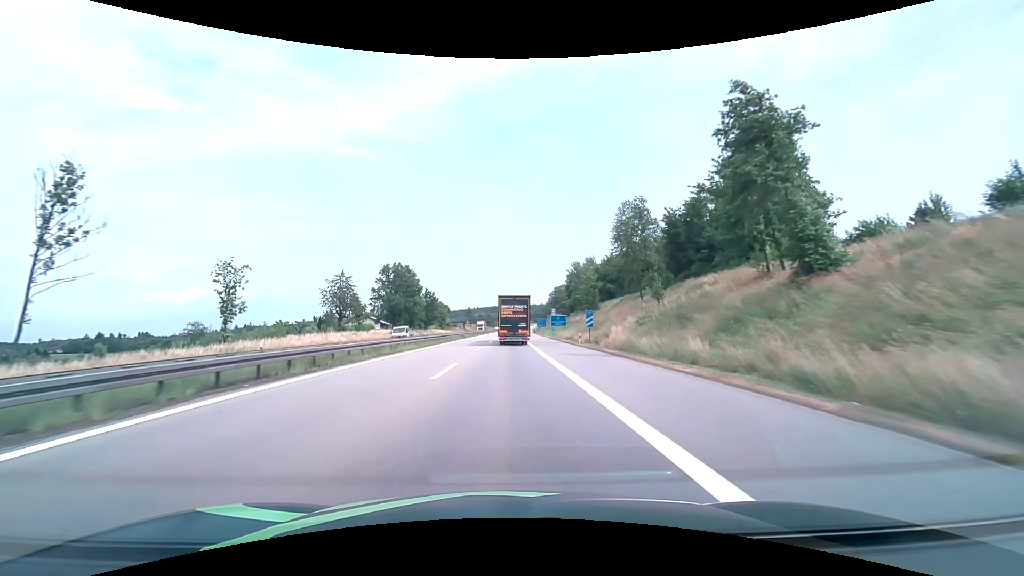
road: motorway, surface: asphalt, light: Day
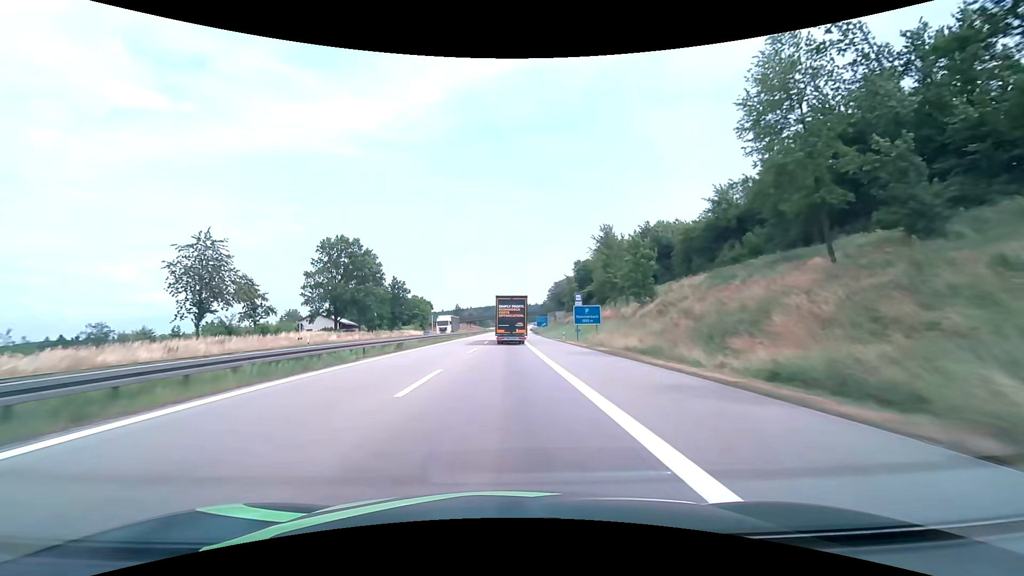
(+0.2, +39.1) m; +1°
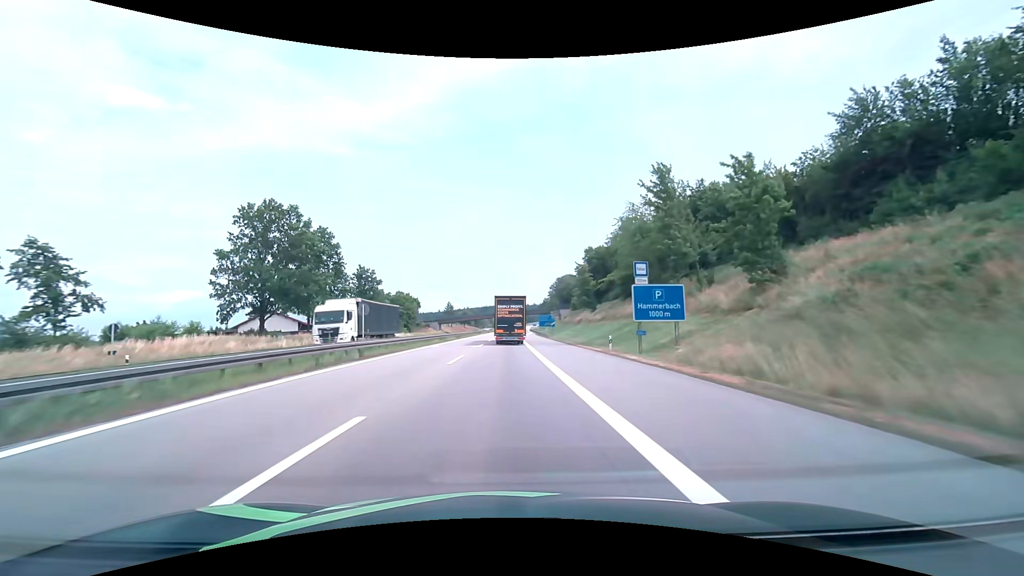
(+0.1, +26.3) m; 0°
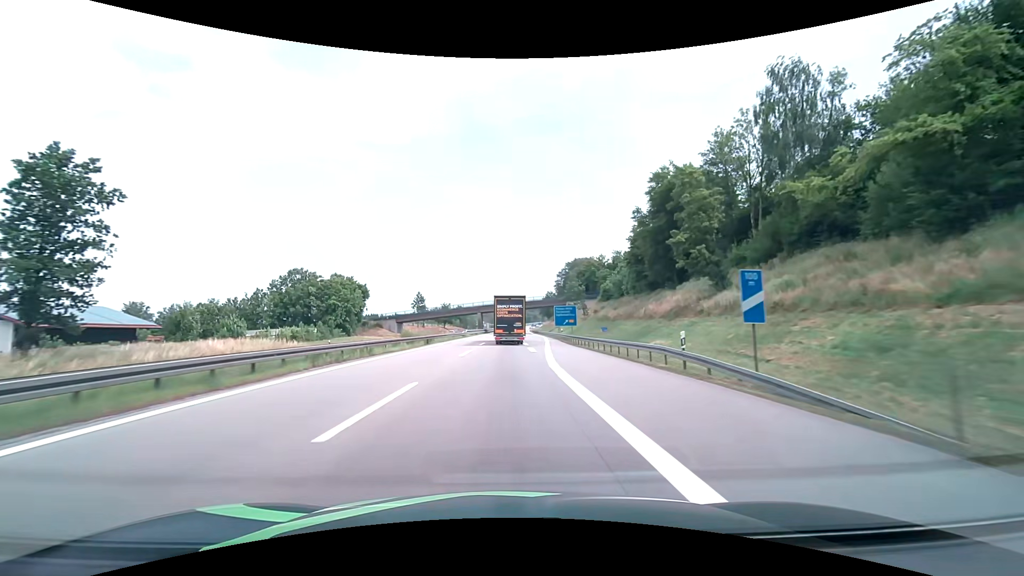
(+0.3, +66.6) m; 0°
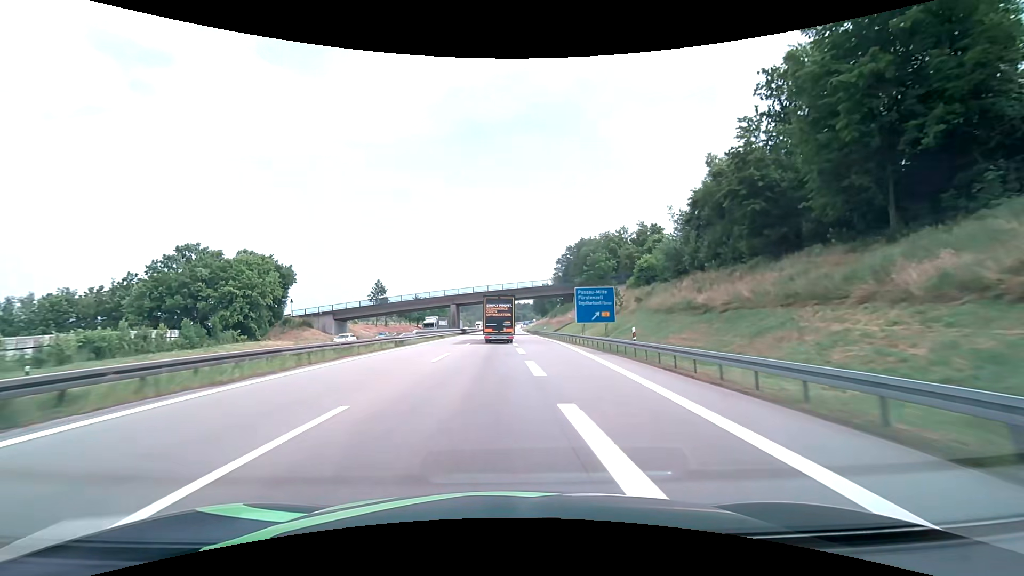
(+0.5, +39.5) m; +1°
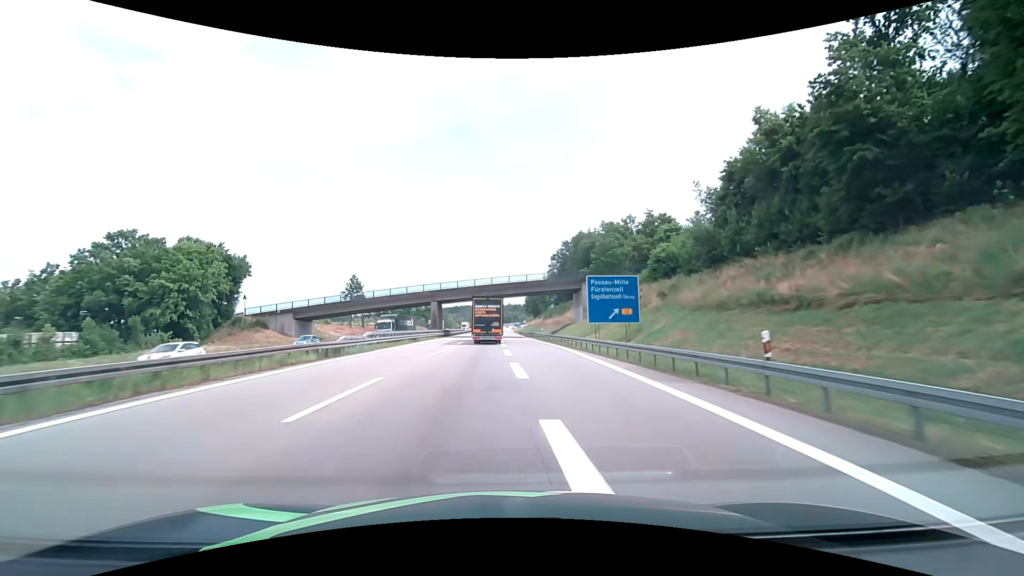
(+0.1, +12.7) m; +1°
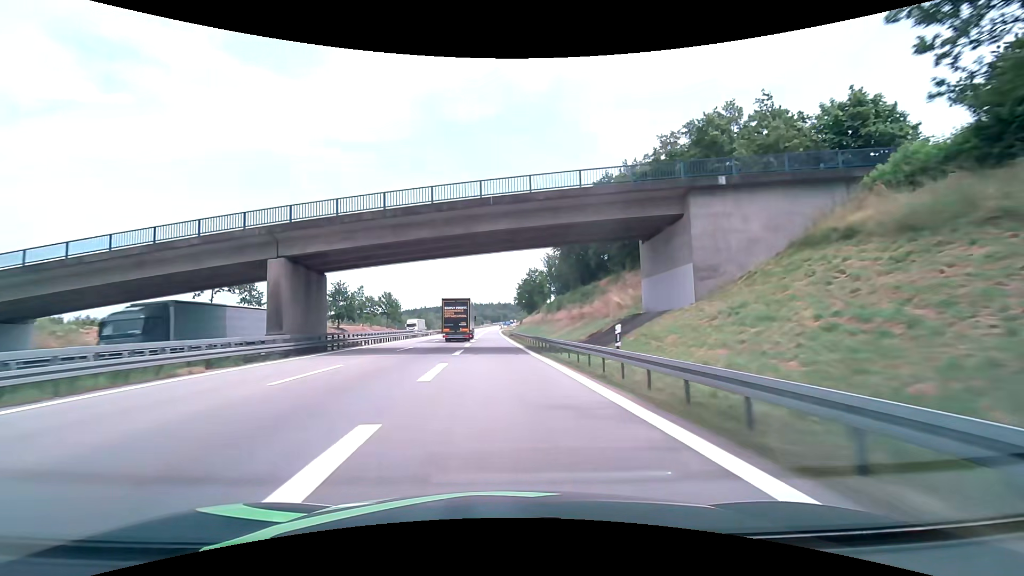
(+1.2, +48.1) m; +1°
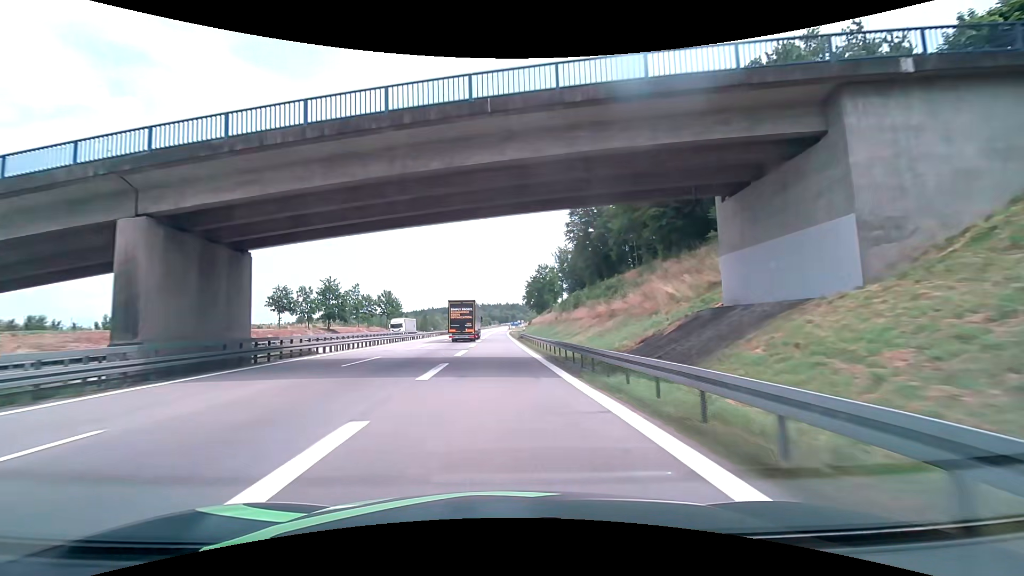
(-0.1, +11.4) m; -1°
(0, +10) (0, +20) (0, +30) (-1, +40) (-1, +50) (-1, +60) (-1, +70) (-2, +80) (-2, +90) (-2, +100) m
